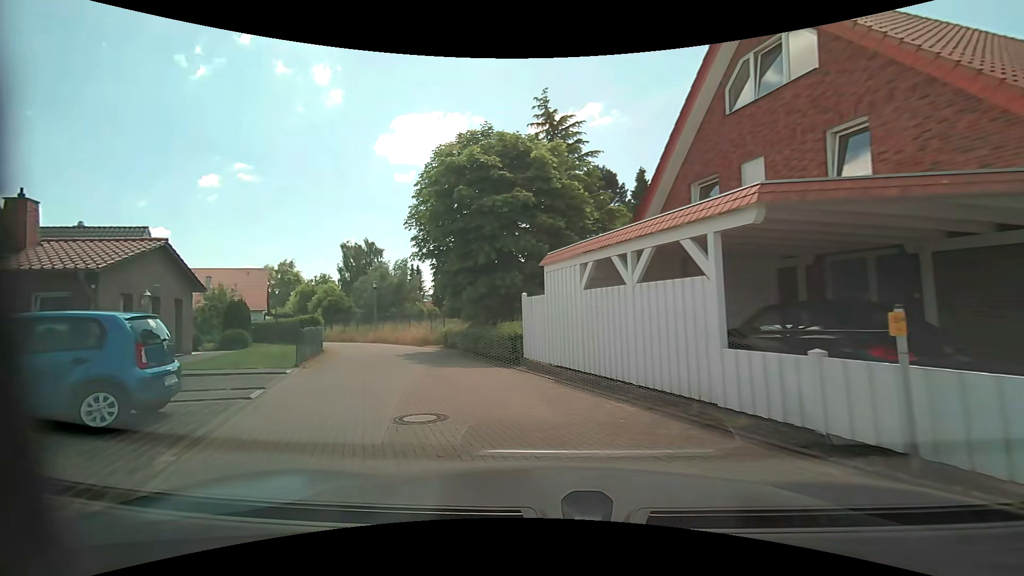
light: Day
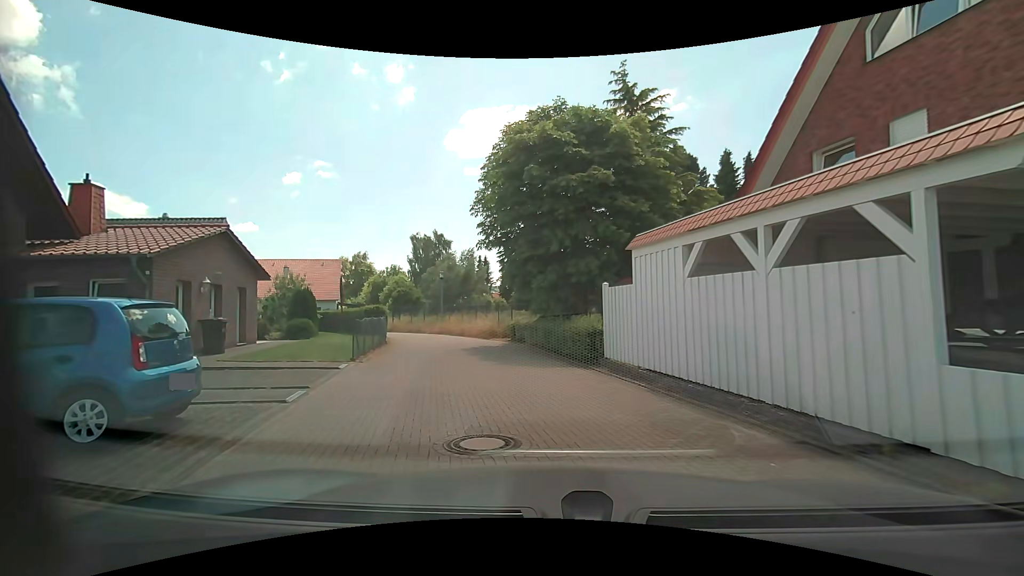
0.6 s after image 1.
(-0.2, +1.8) m; -8°
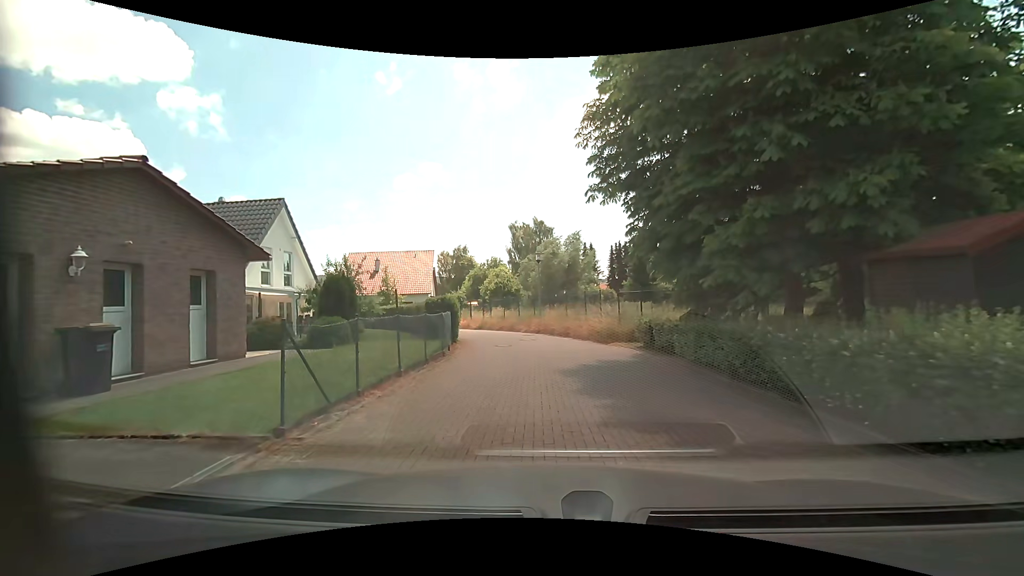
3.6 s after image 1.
(-1.1, +8.7) m; -14°
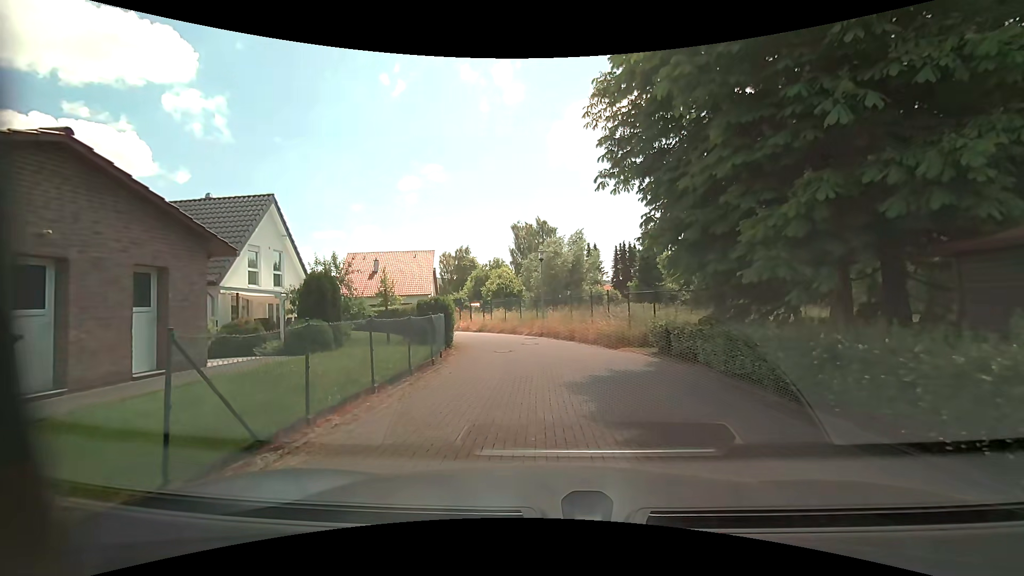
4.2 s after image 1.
(0.0, +1.6) m; 0°
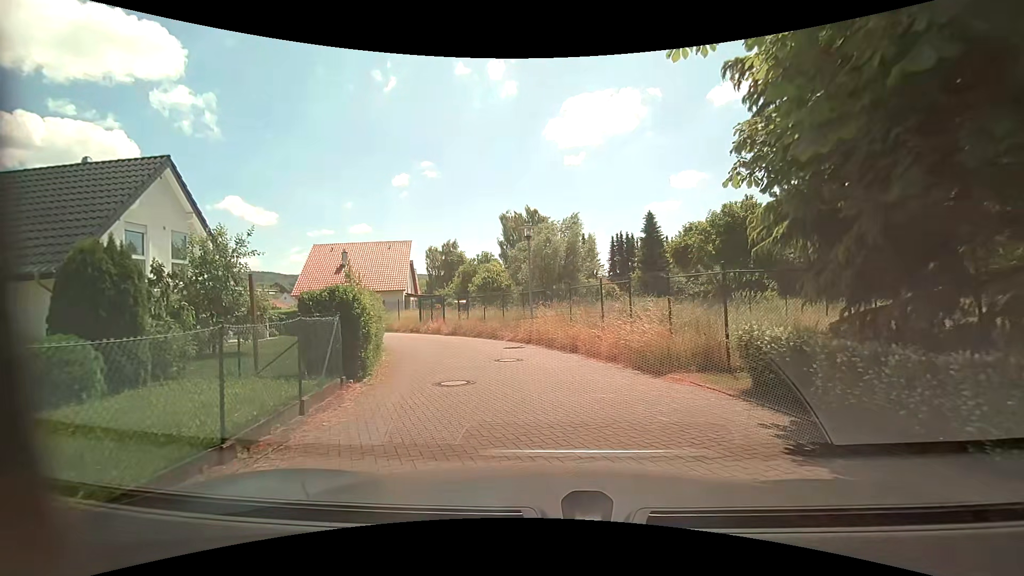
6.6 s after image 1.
(+0.2, +7.5) m; +2°
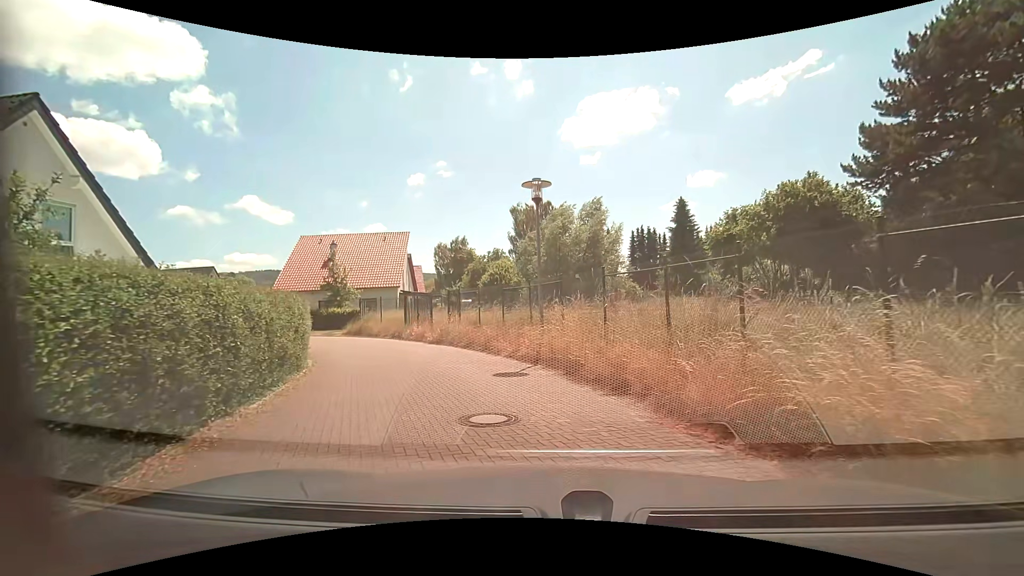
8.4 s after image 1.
(-0.1, +6.9) m; -1°
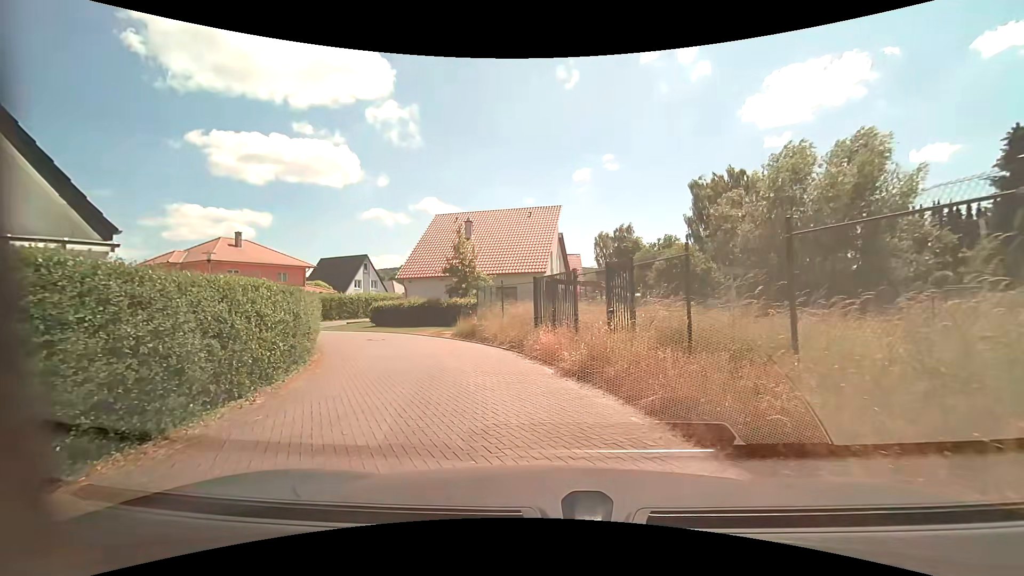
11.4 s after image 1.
(-1.6, +11.9) m; -18°
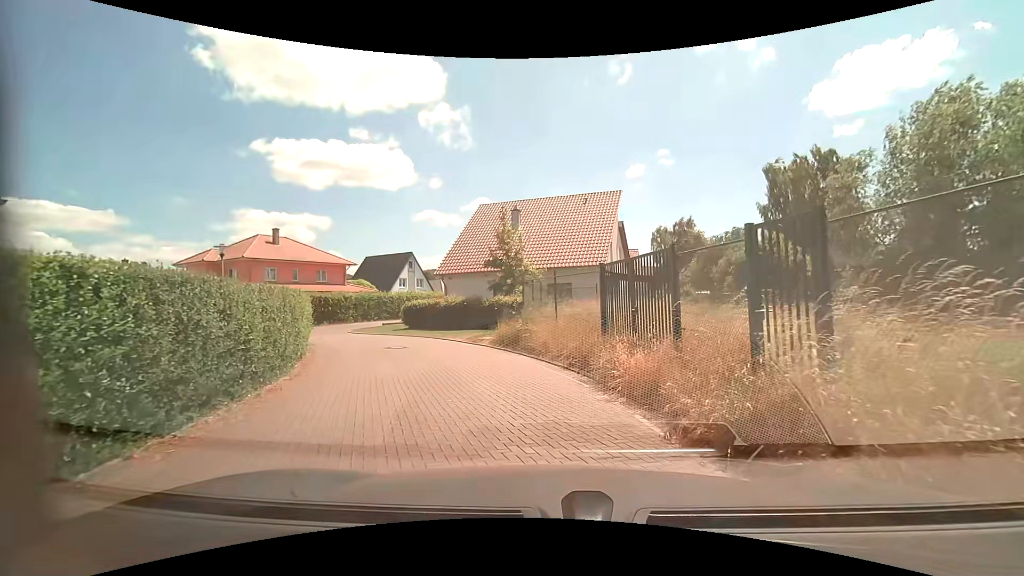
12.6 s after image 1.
(-0.3, +4.7) m; -6°
